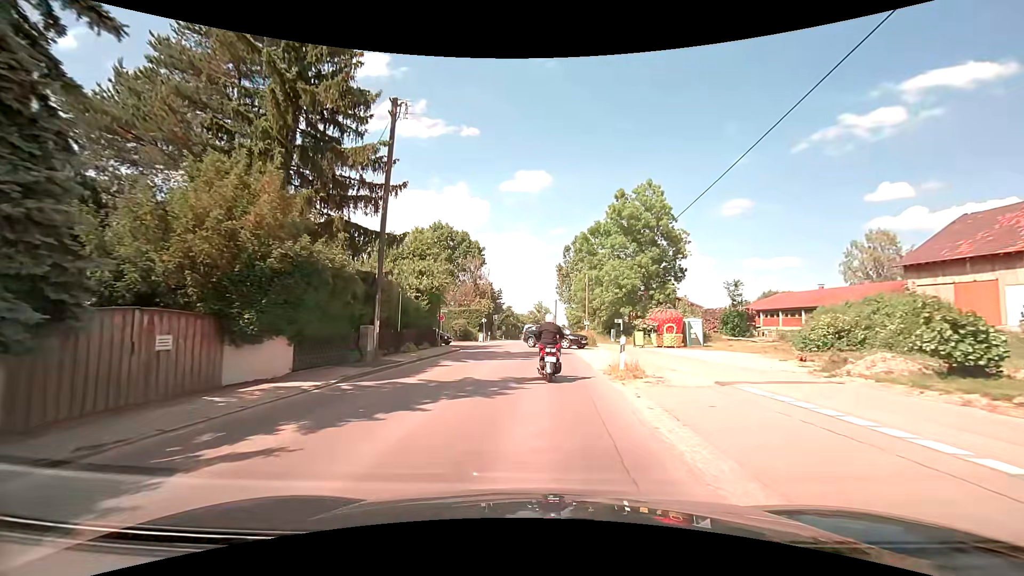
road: secondary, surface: asphalt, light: Day
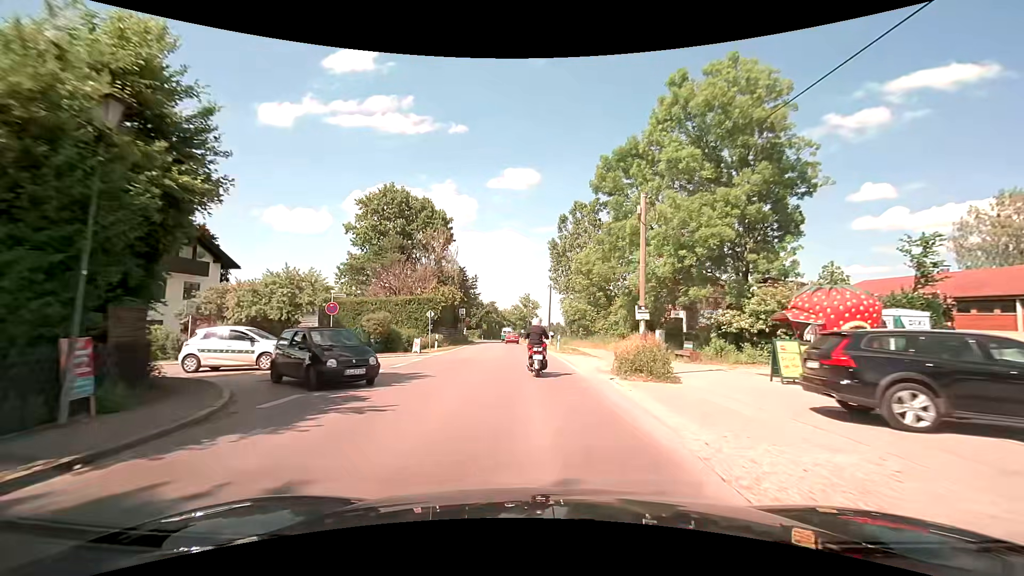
(+0.4, +24.4) m; +2°
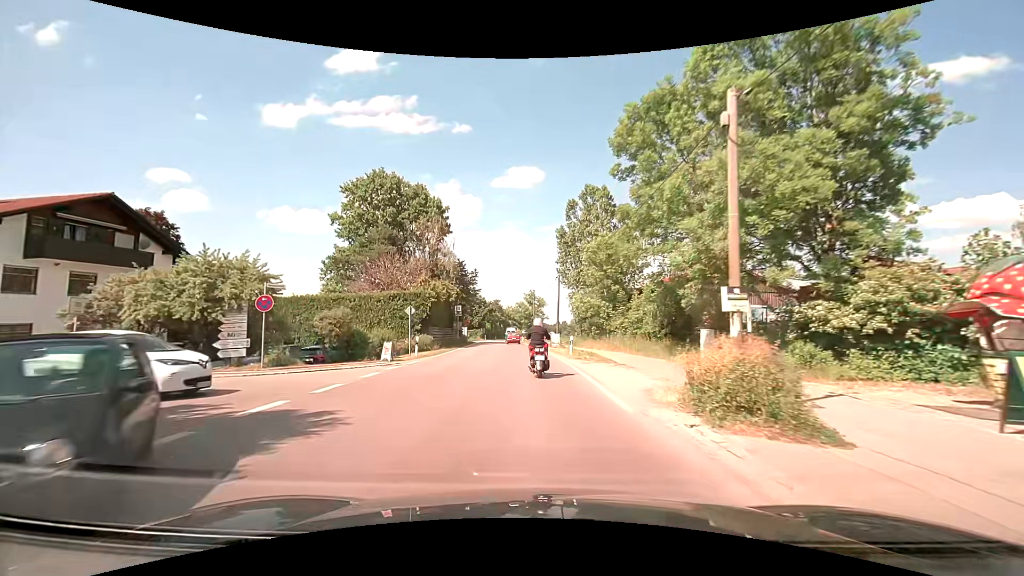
(0.0, +7.0) m; 0°
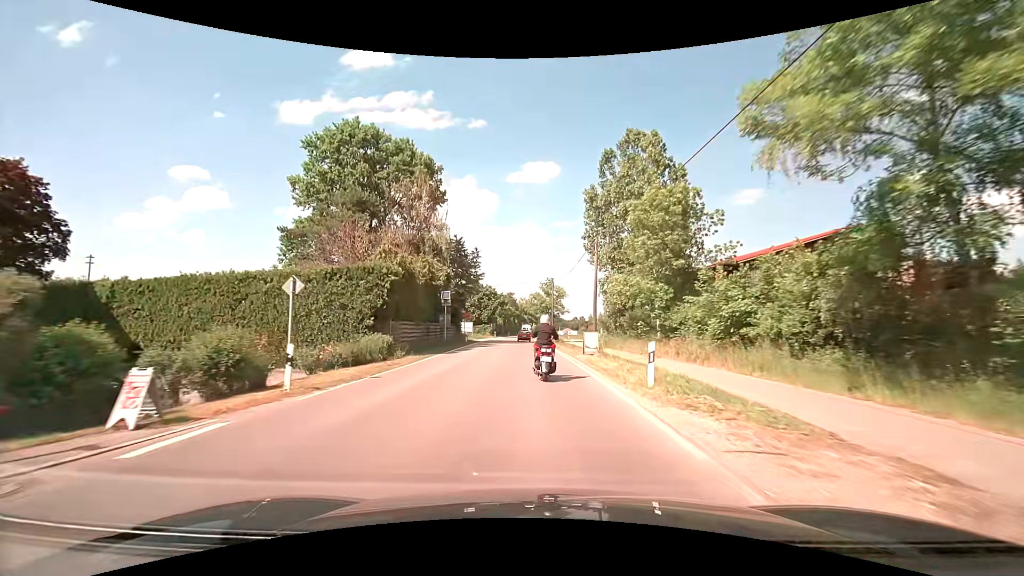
(-0.3, +15.0) m; -2°
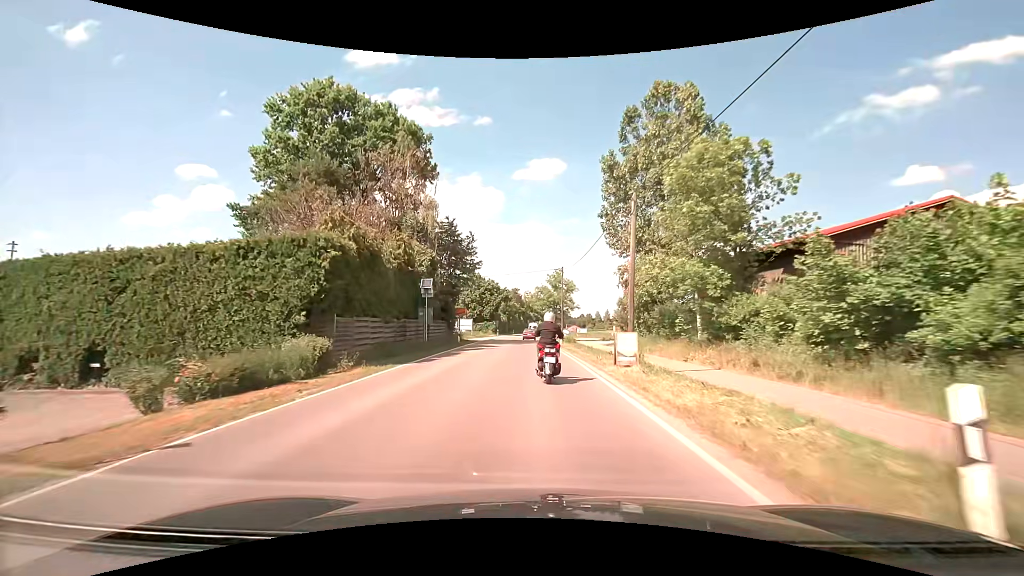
(0.0, +7.8) m; -1°
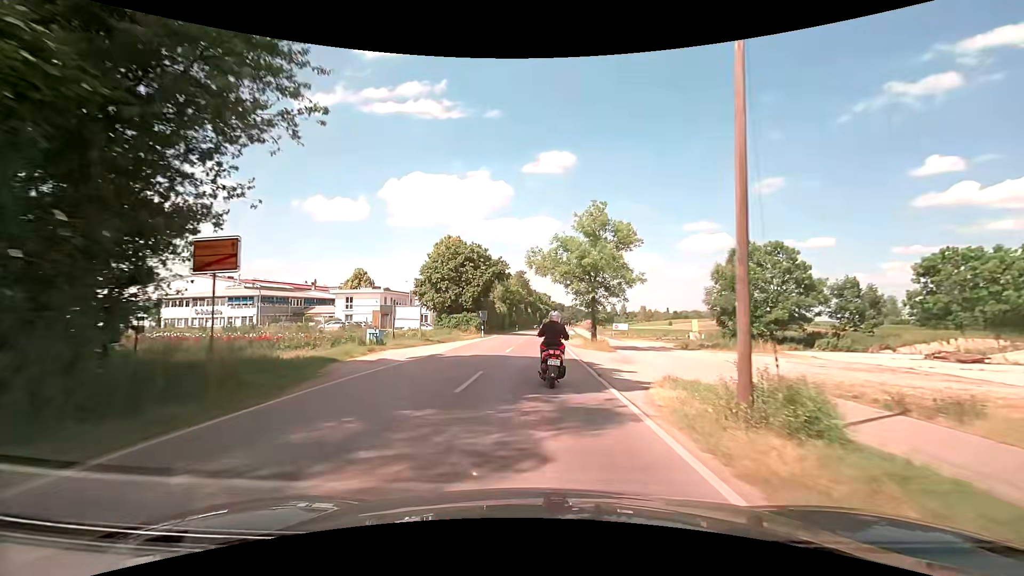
(-0.5, +36.7) m; -1°
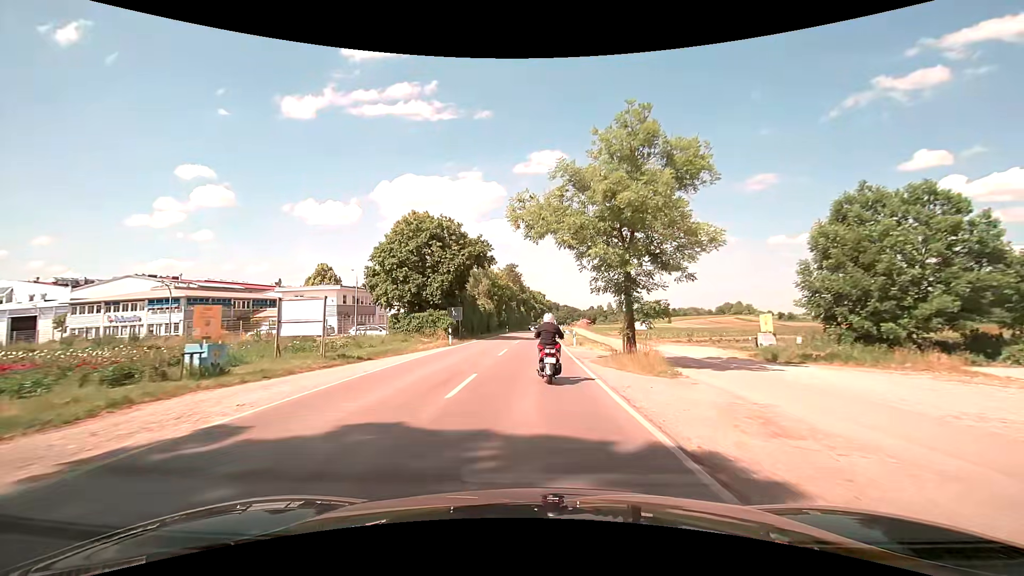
(-0.1, +15.0) m; 0°
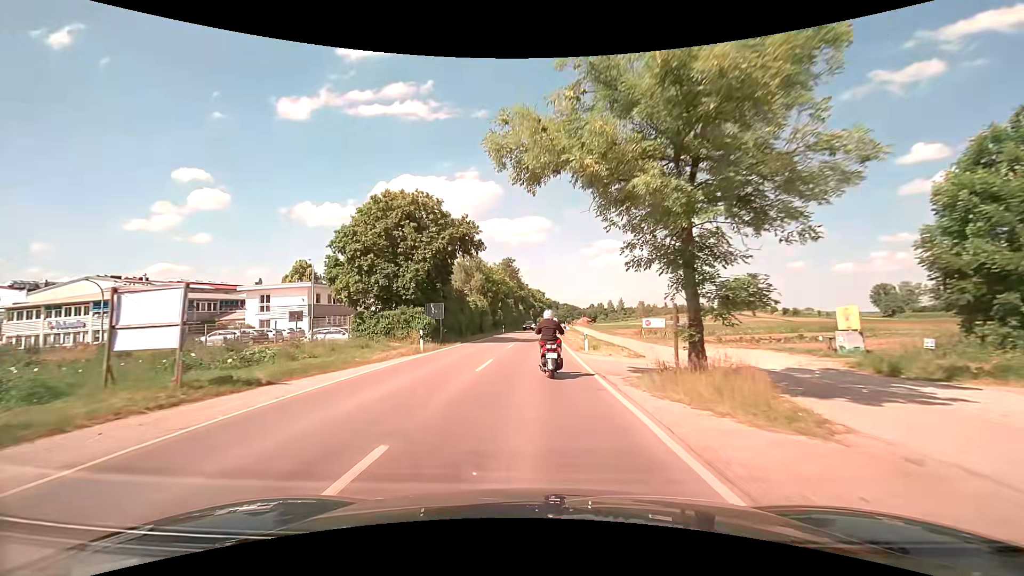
(0.0, +7.9) m; 0°
(0, +10) (0, +20) (0, +30) (0, +40) (+1, +50) (+1, +60) (+1, +70) (+2, +80) (+2, +90) (+3, +100) m
